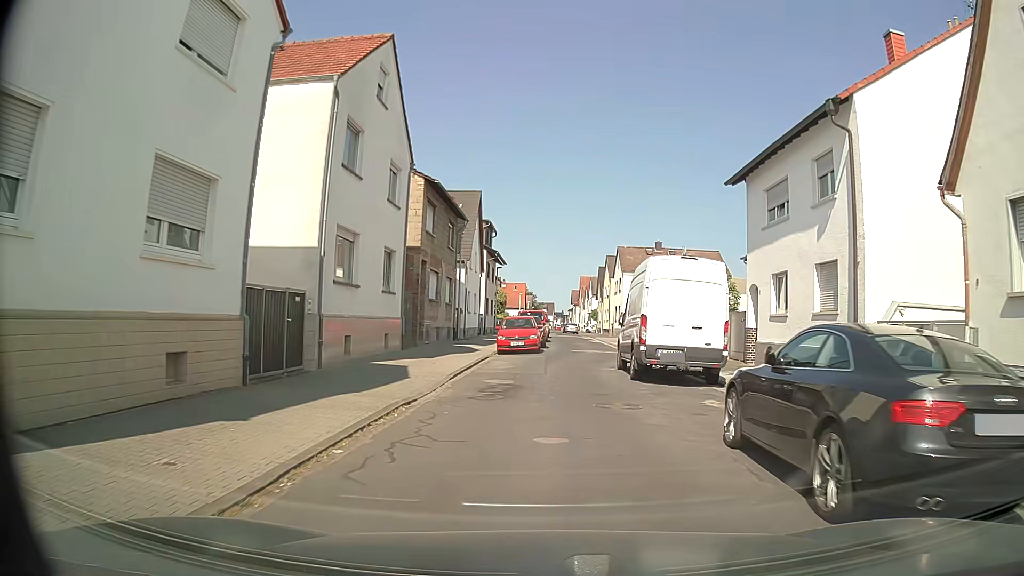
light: Day
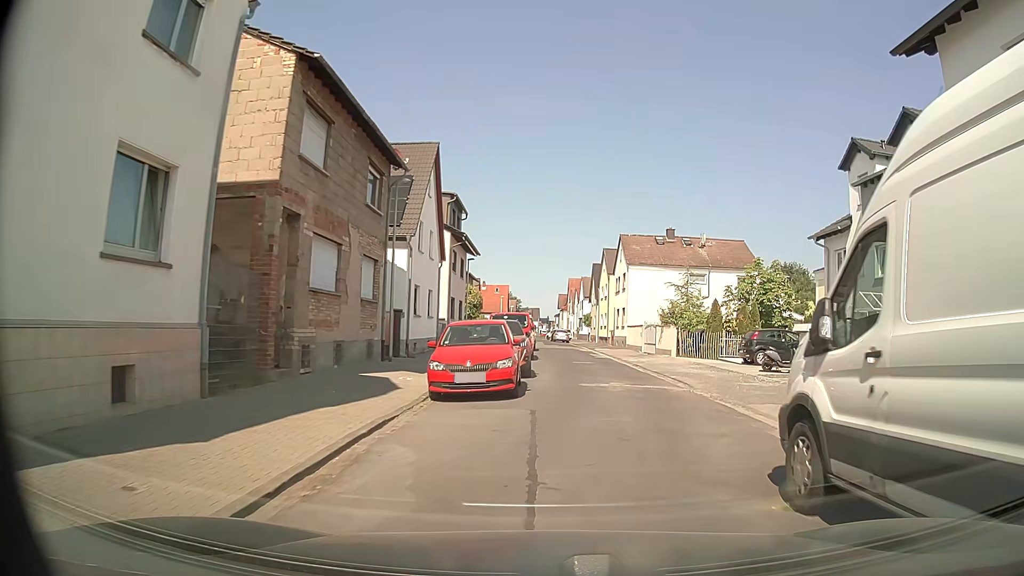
(0.0, +13.9) m; +1°
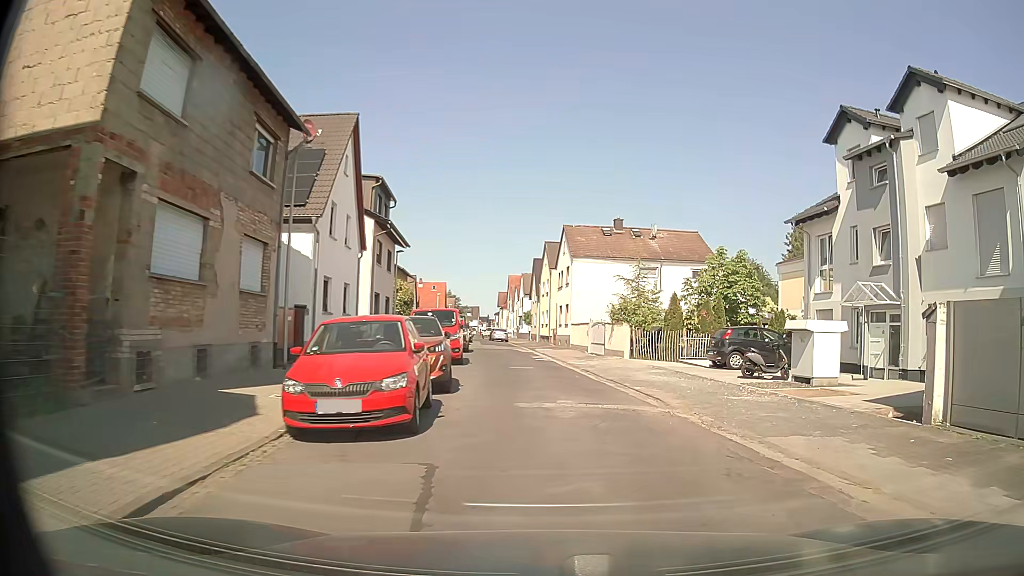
(+0.2, +4.5) m; +5°
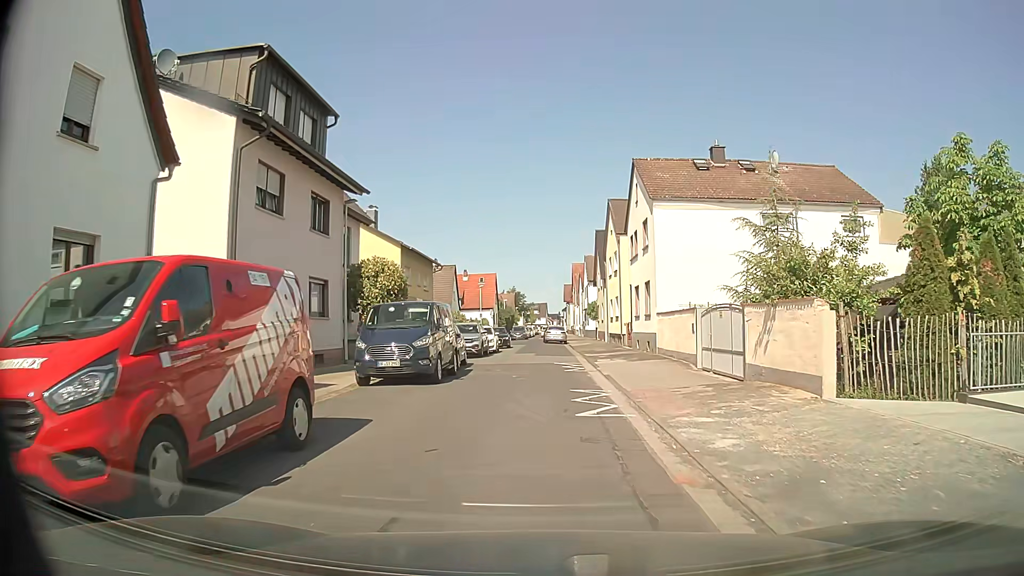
(+0.5, +19.3) m; -5°
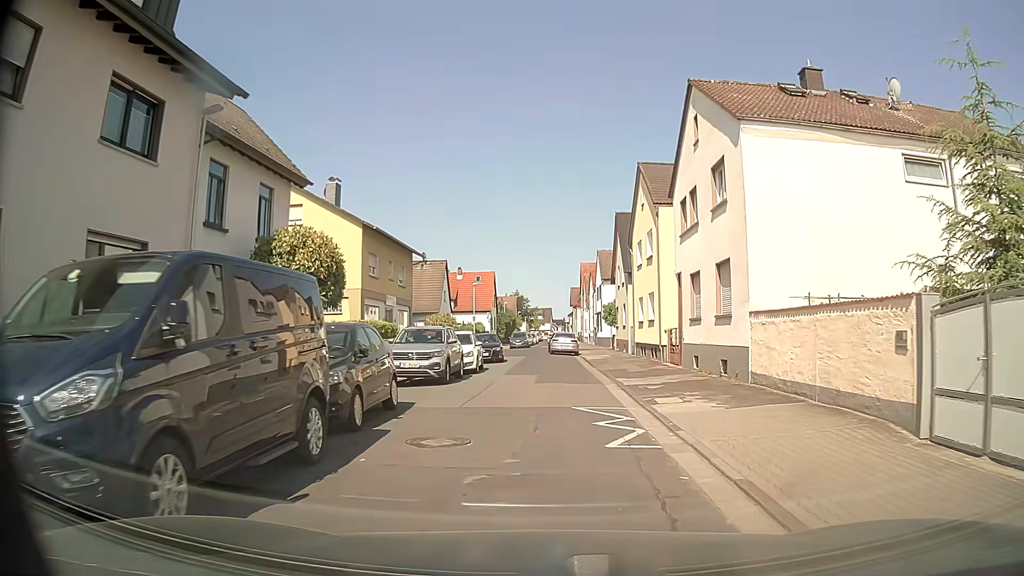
(-0.2, +12.1) m; -1°
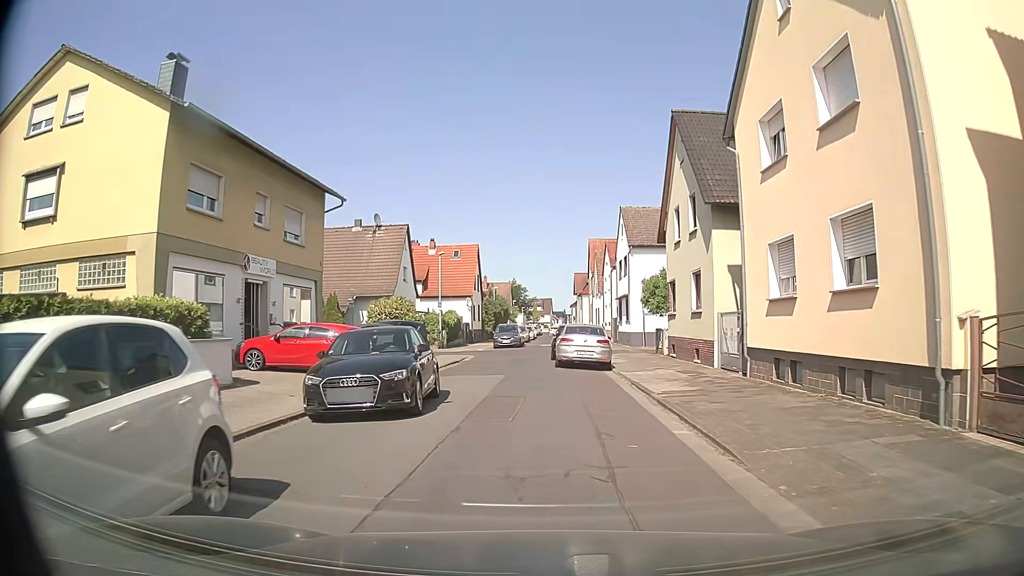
(-0.1, +20.8) m; 0°
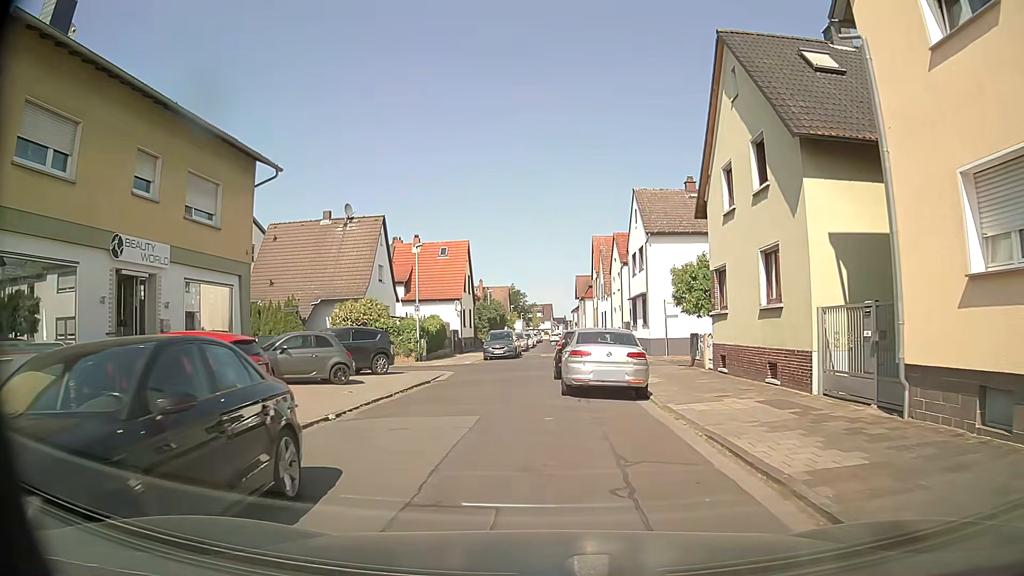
(0.0, +7.7) m; +1°
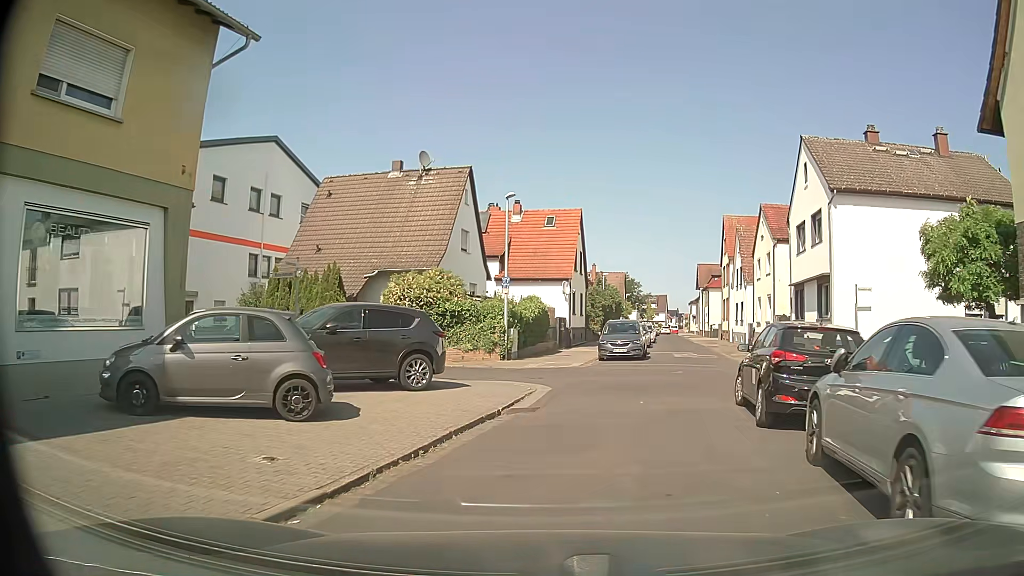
(-1.0, +10.6) m; -11°
